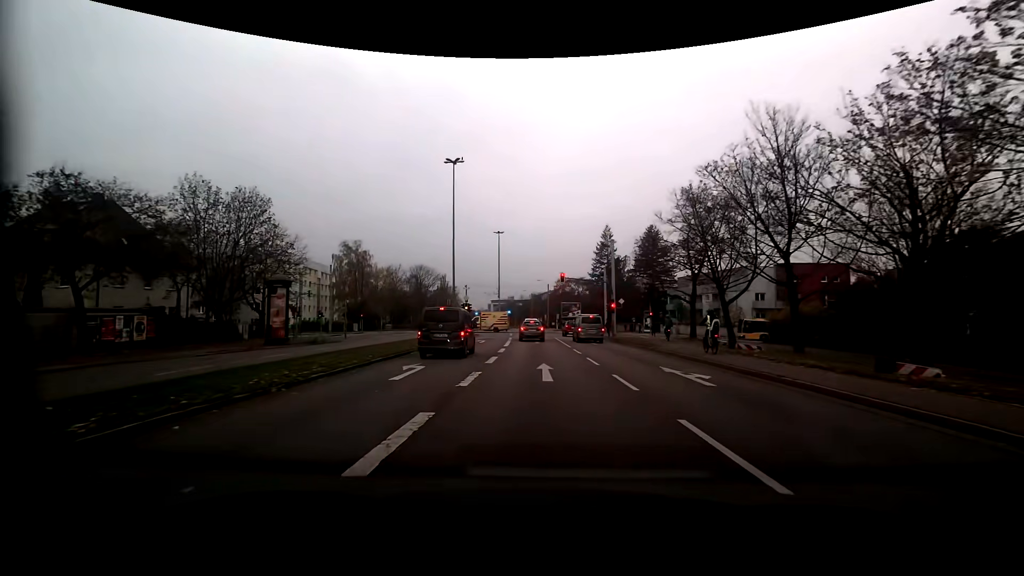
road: secondary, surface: asphalt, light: Day
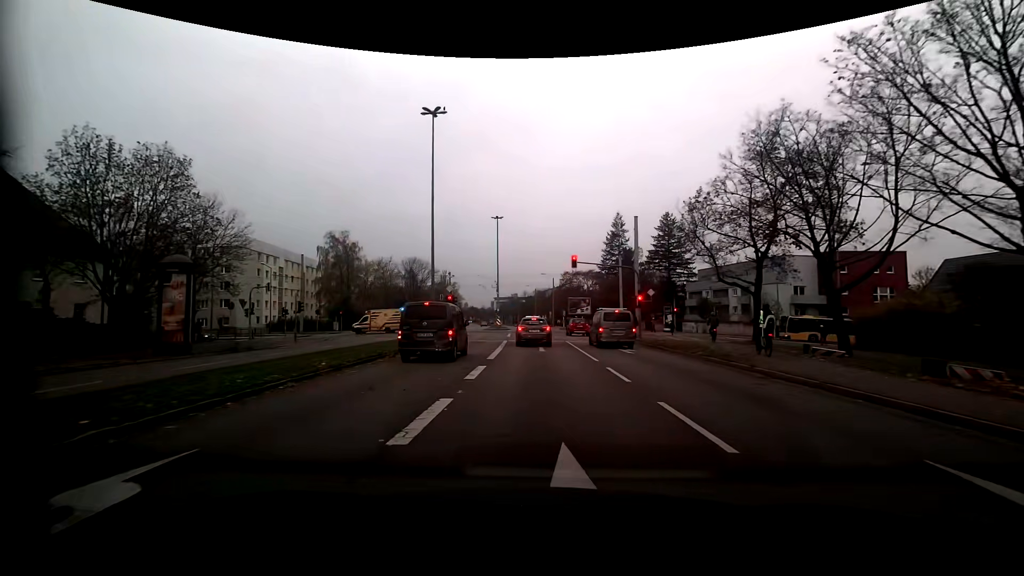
(-0.1, +10.6) m; -1°
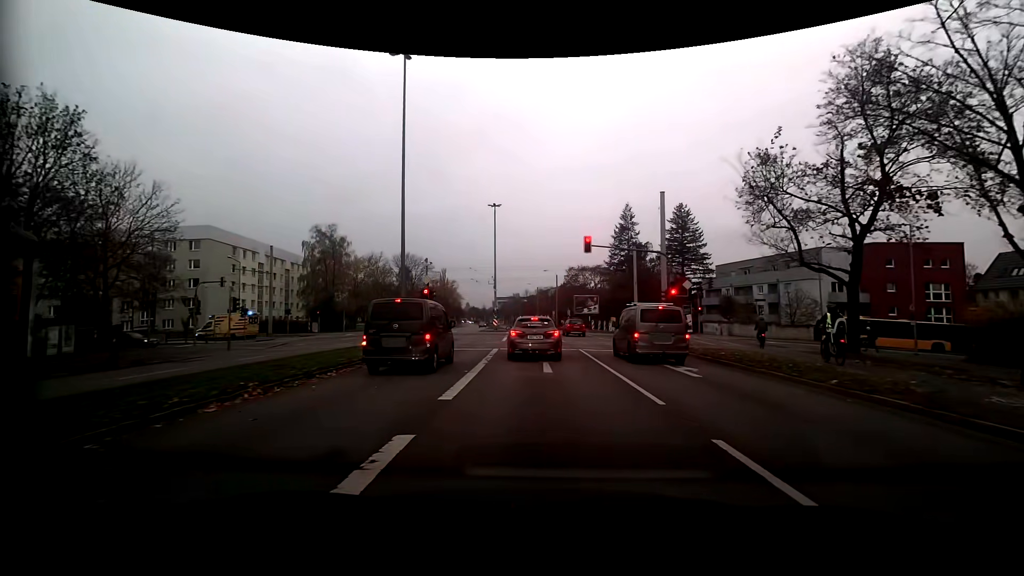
(0.0, +8.0) m; 0°
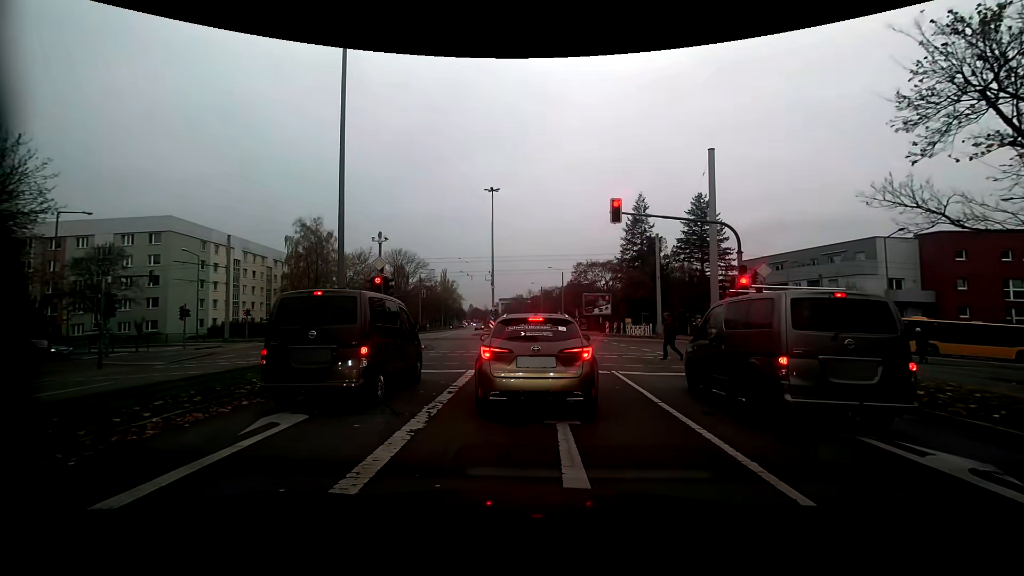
(0.0, +8.5) m; +2°
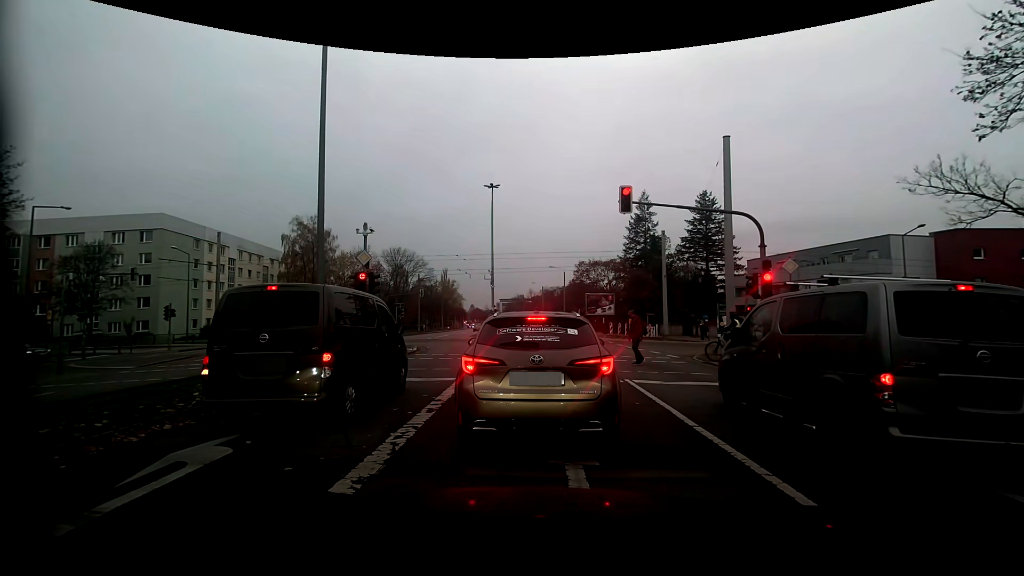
(-0.1, +1.7) m; -1°
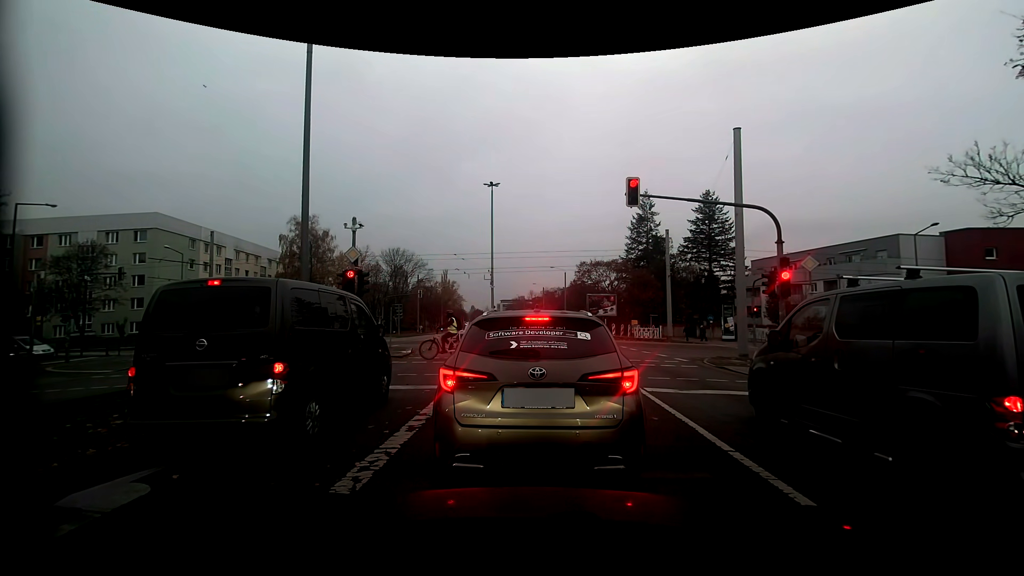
(0.0, +1.1) m; 0°
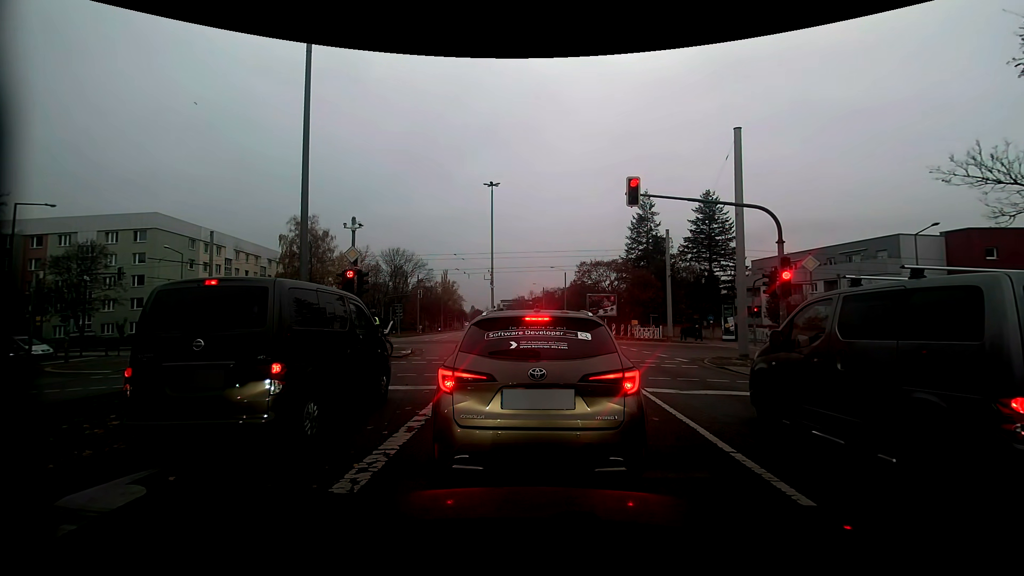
(0.0, +0.1) m; 0°
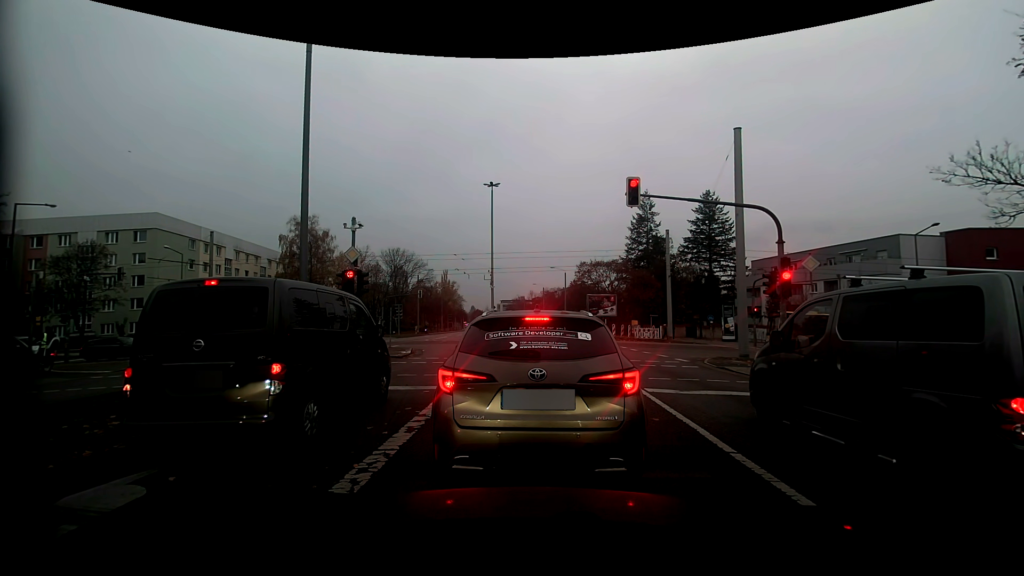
(0.0, +0.1) m; 0°
(0, +10) (-1, +20) (-1, +30) (-2, +40) (-3, +50) (-4, +60) (-5, +70) (-6, +80) (-7, +90) (-8, +100) m
